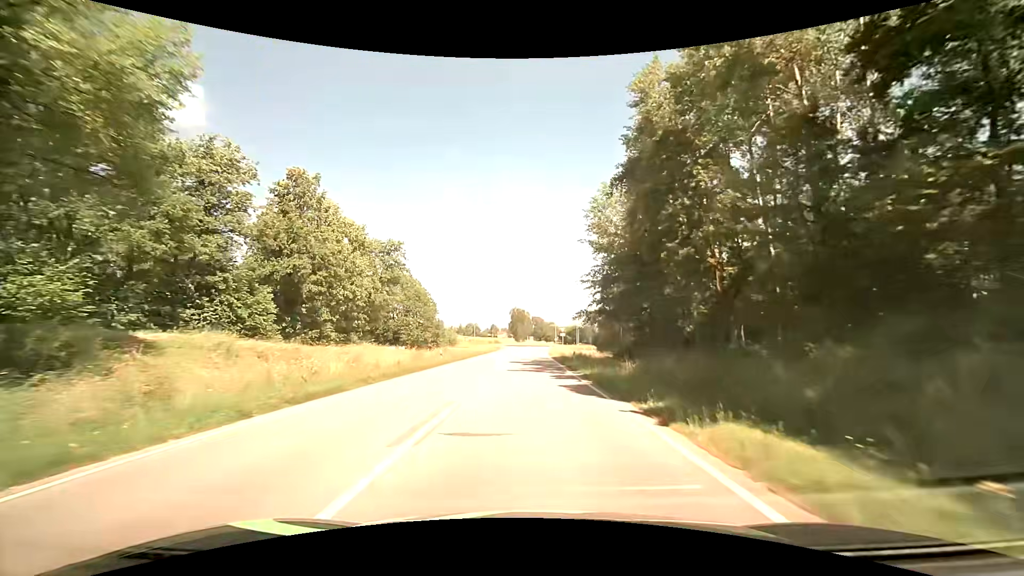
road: secondary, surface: asphalt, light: Day
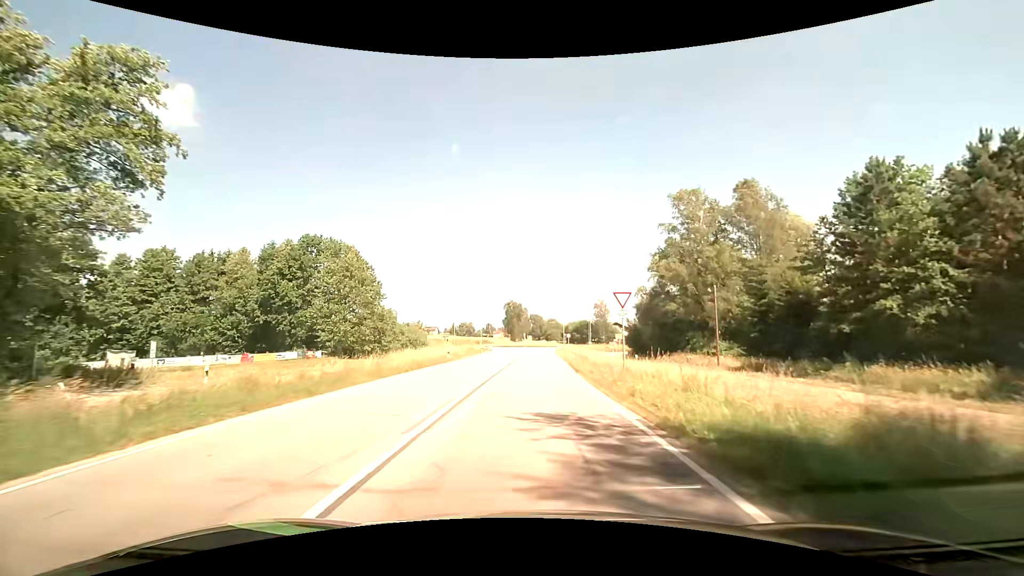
(0.0, +41.9) m; 0°
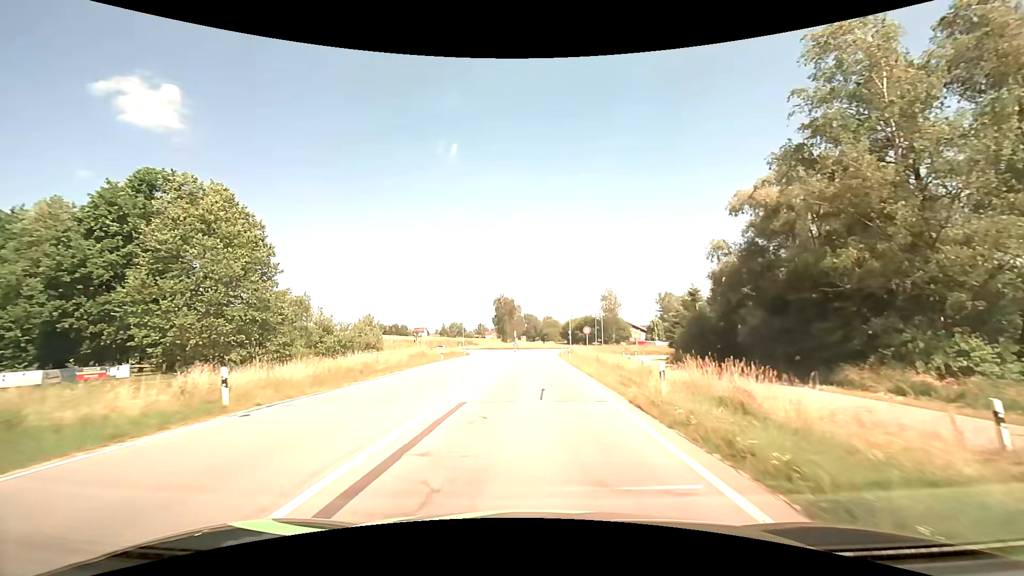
(+0.3, +30.2) m; 0°
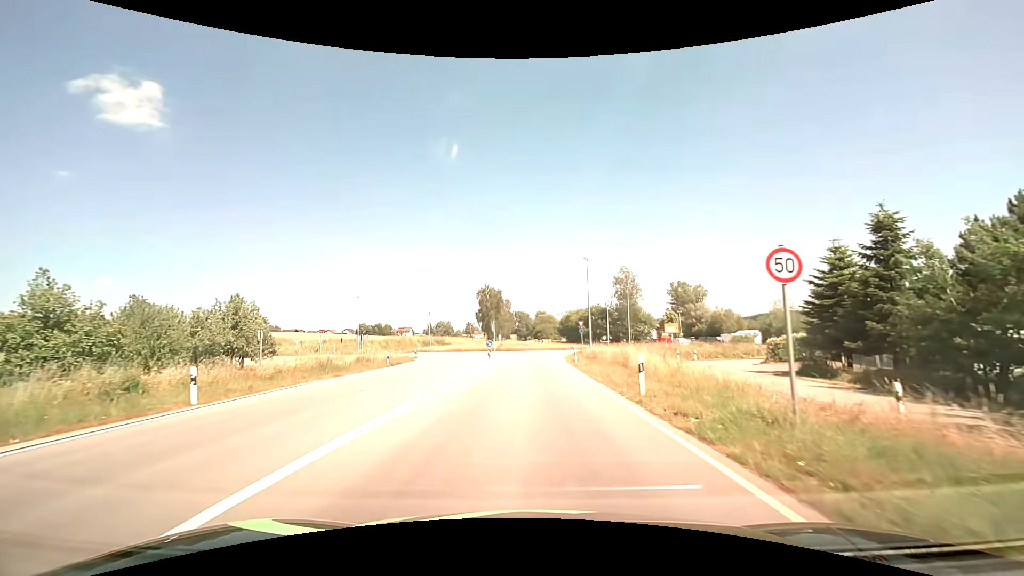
(+0.5, +33.5) m; +1°
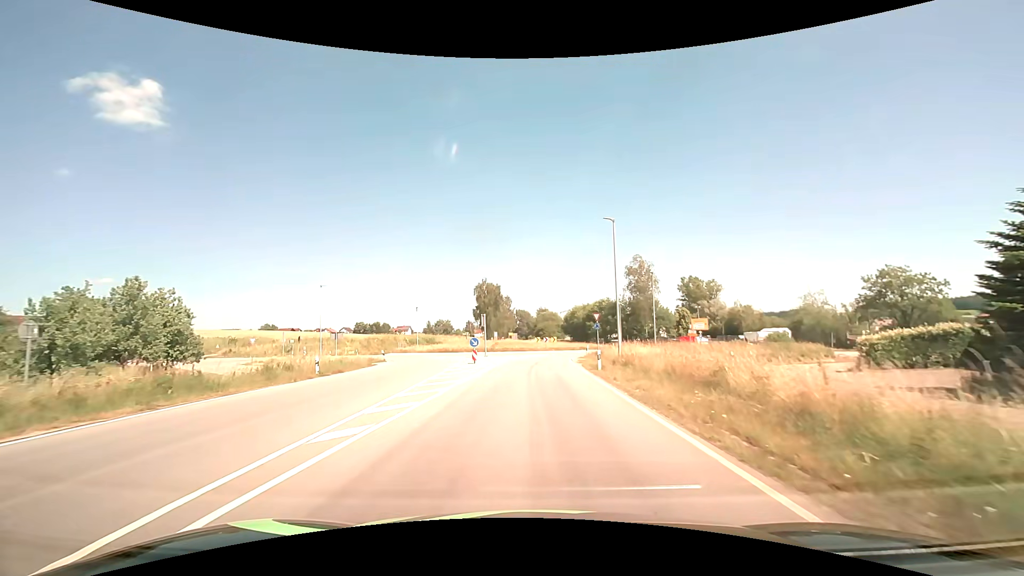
(0.0, +12.1) m; 0°
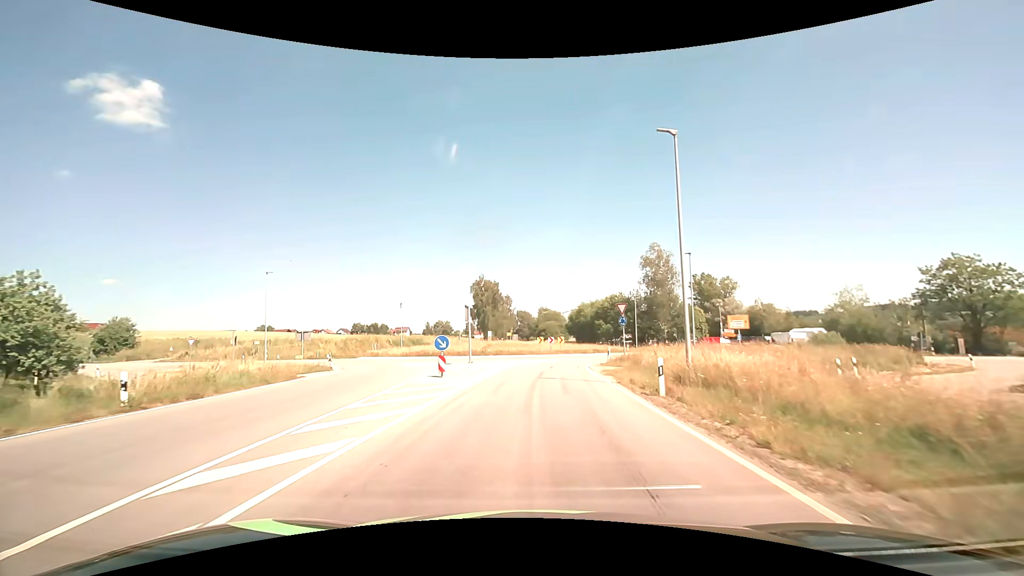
(0.0, +11.4) m; 0°
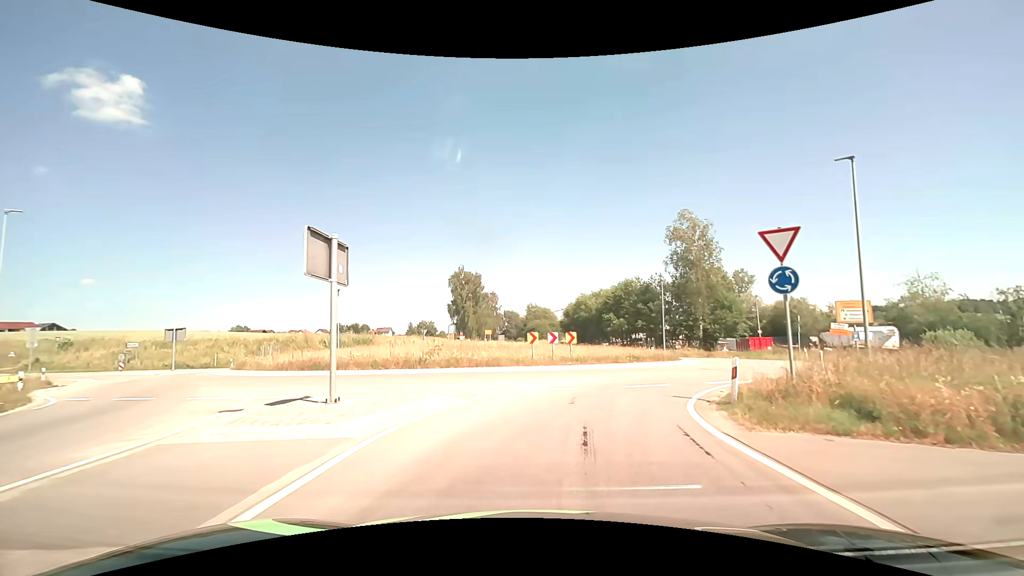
(+0.1, +20.5) m; +1°
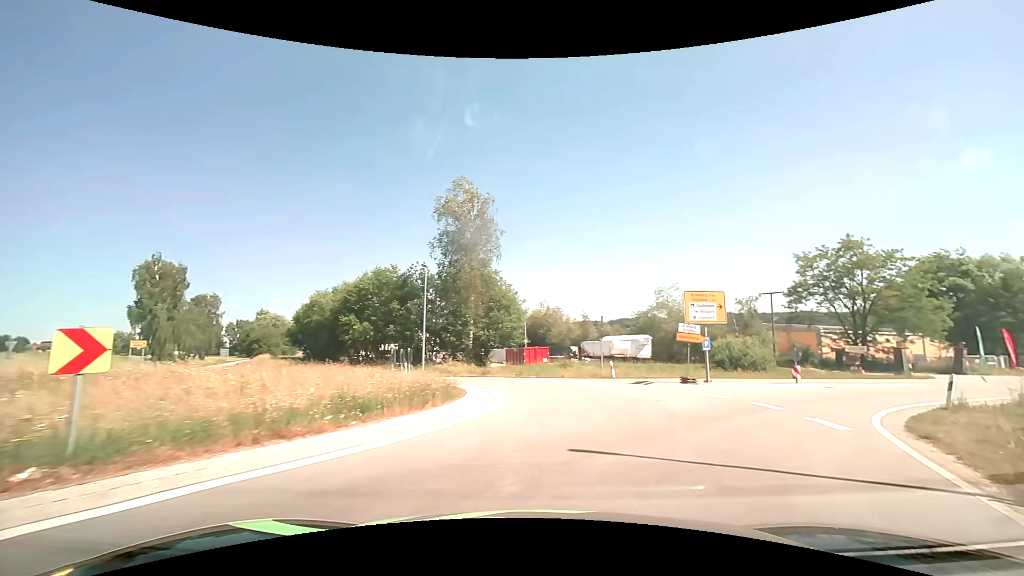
(+2.9, +17.0) m; +27°
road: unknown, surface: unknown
(+1, +10) (+1, +20) (-4, +28) (-12, +34) (-20, +39) (-28, +46) (-33, +54) (-39, +63) (-44, +71) (-49, +80) m
